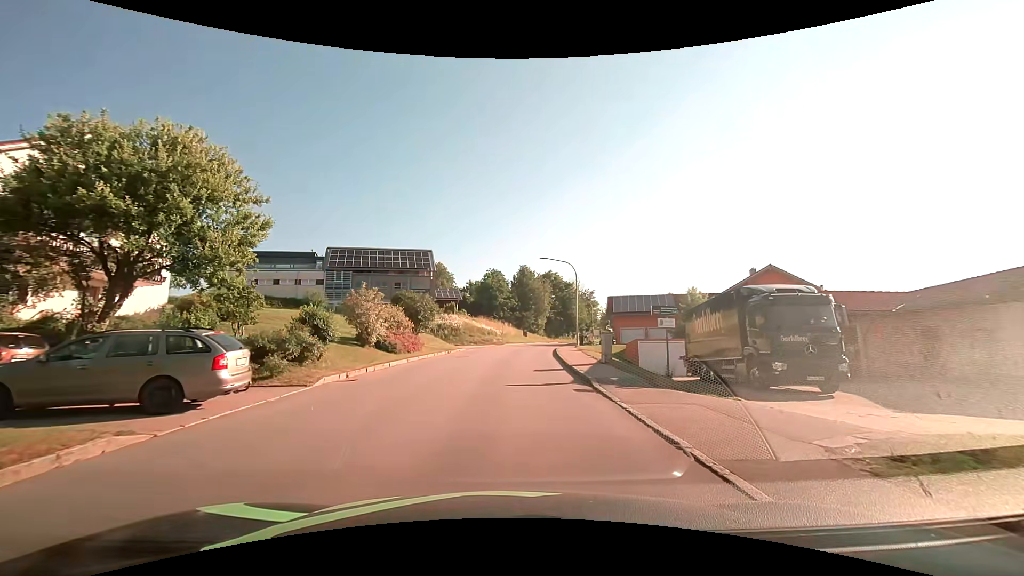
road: tertiary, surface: asphalt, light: Day
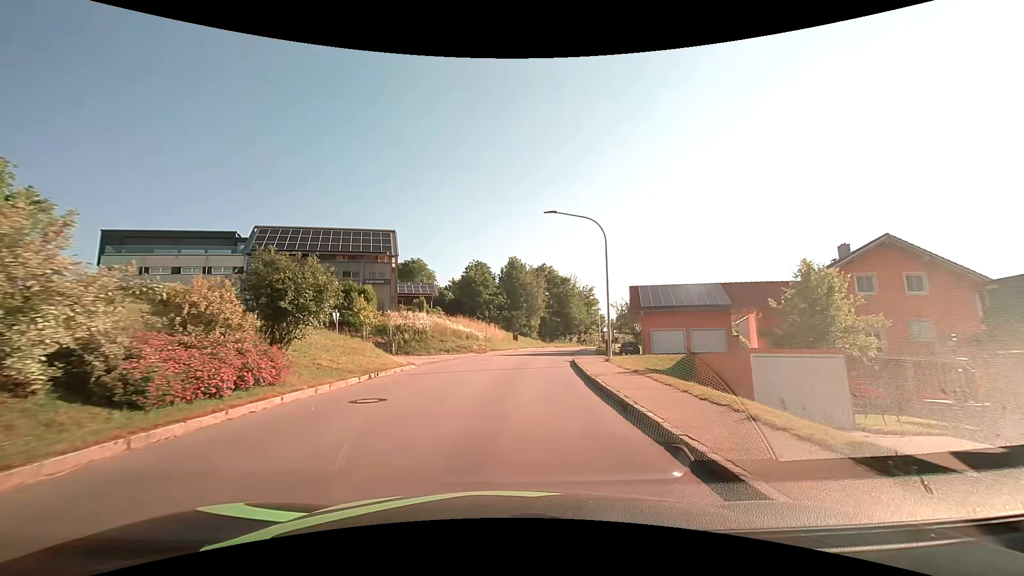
(+0.1, +16.9) m; +1°
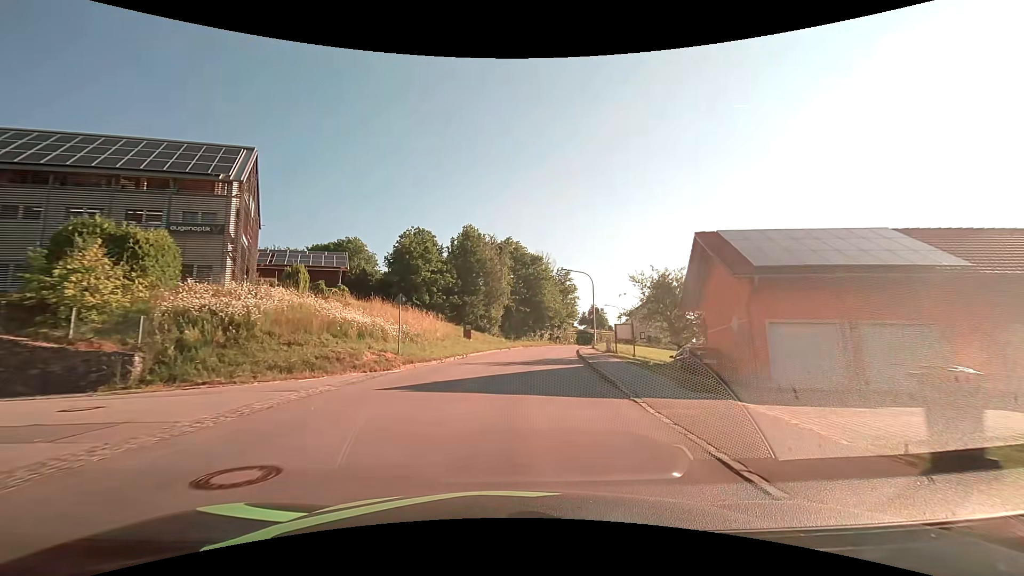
(+0.9, +23.9) m; +5°
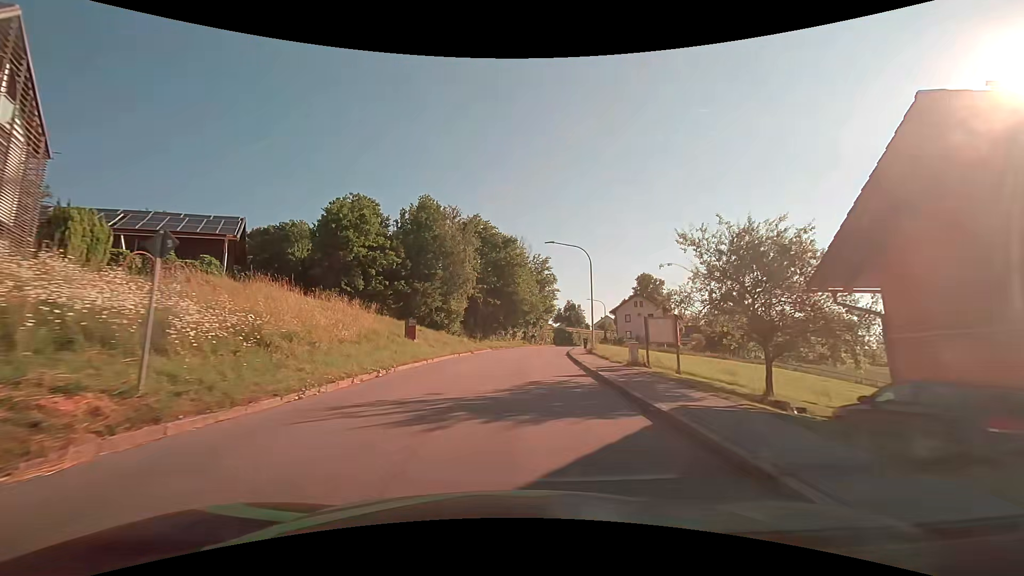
(+0.4, +13.7) m; +4°
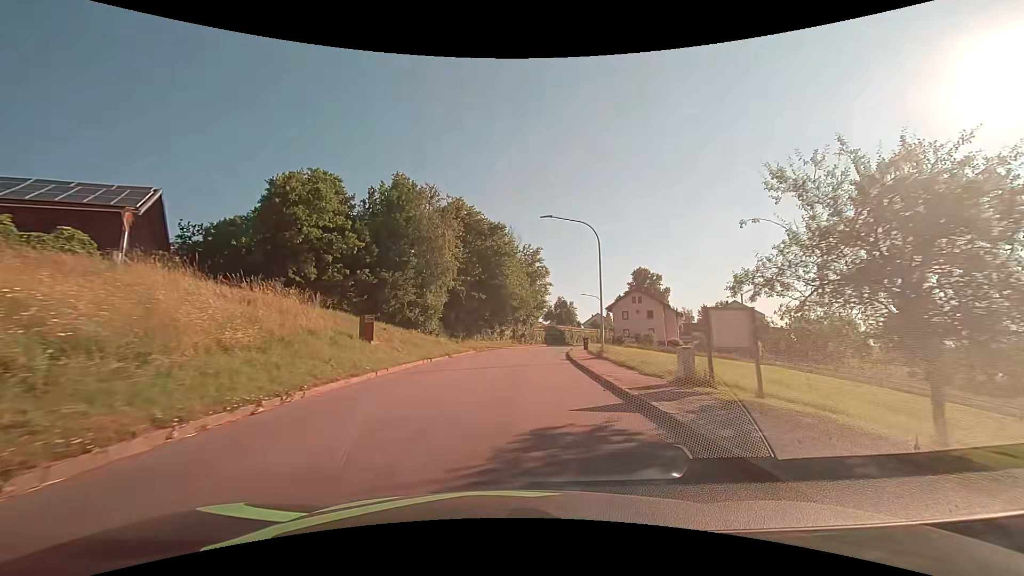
(+0.1, +7.1) m; +1°
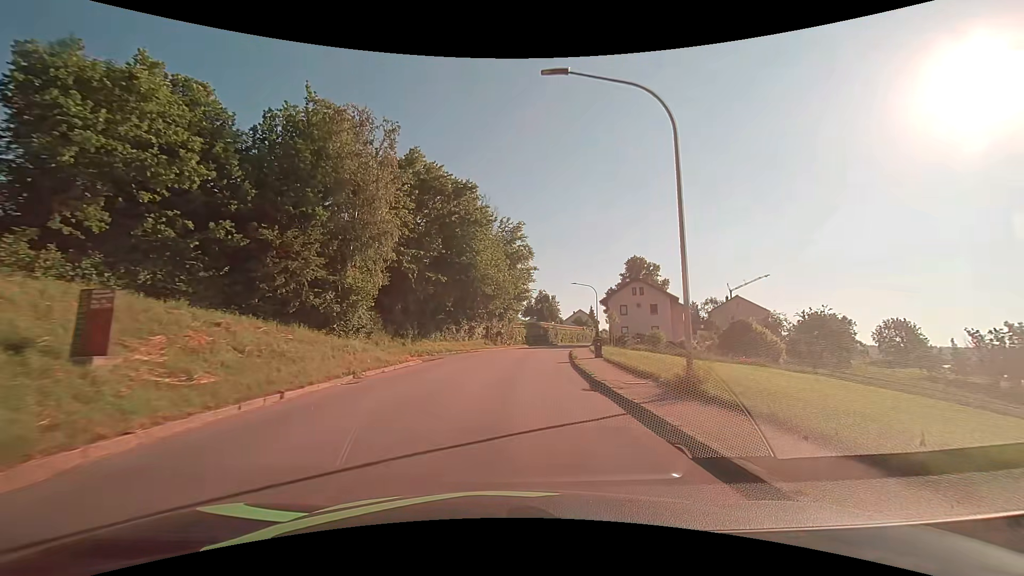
(+0.3, +14.5) m; +3°
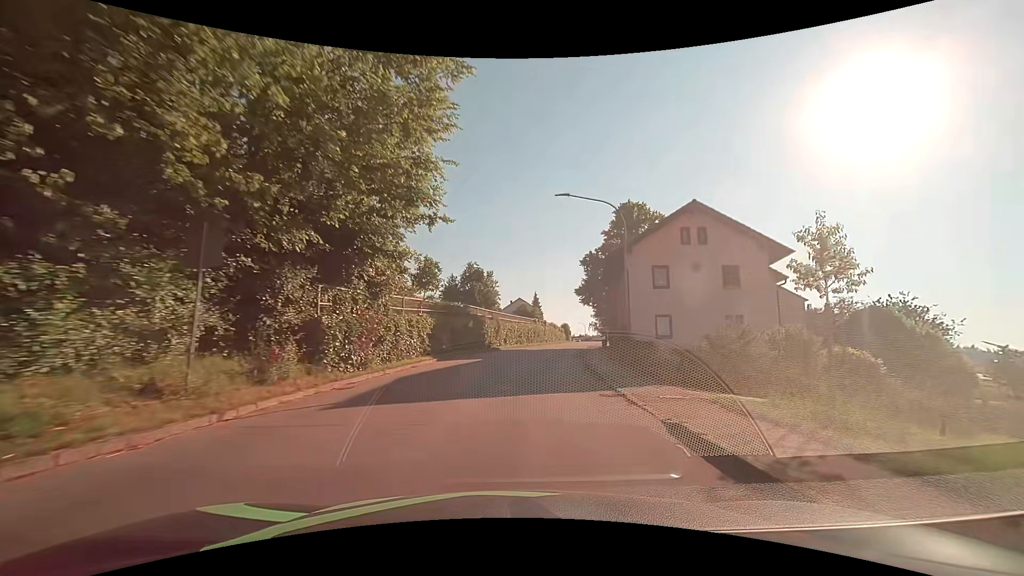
(+2.2, +37.4) m; +8°
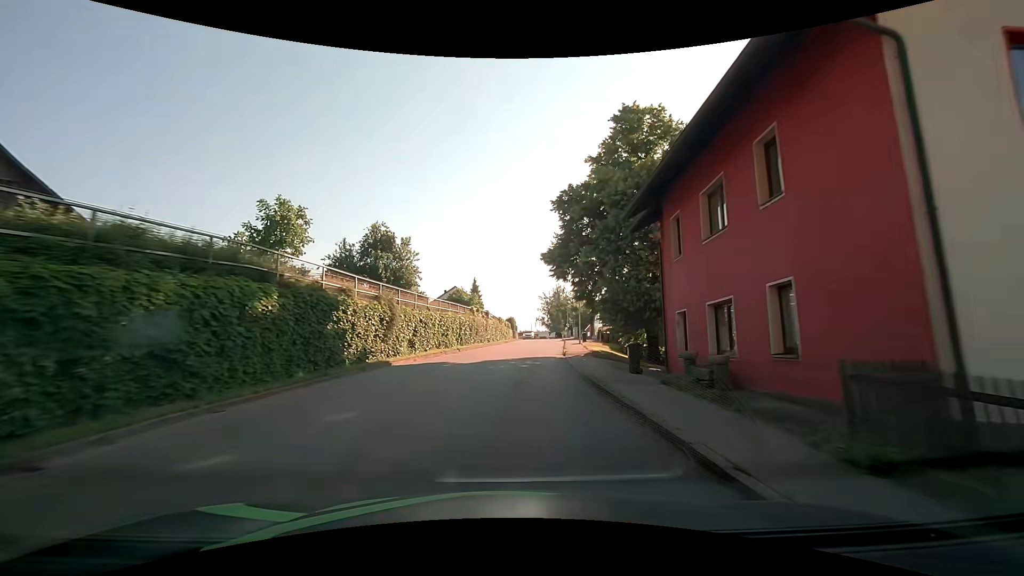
(+1.1, +23.0) m; +6°
(0, +10) (+1, +20) (+1, +30) (+2, +40) (+3, +50) (+4, +60) (+5, +70) (+6, +80) (+7, +90) (+8, +100) m
